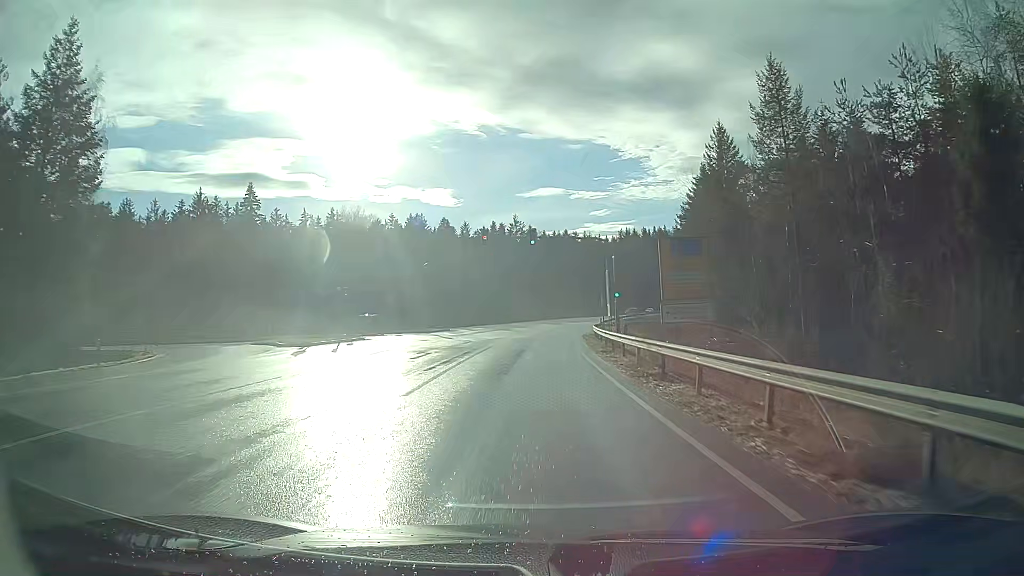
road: secondary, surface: asphalt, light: Day
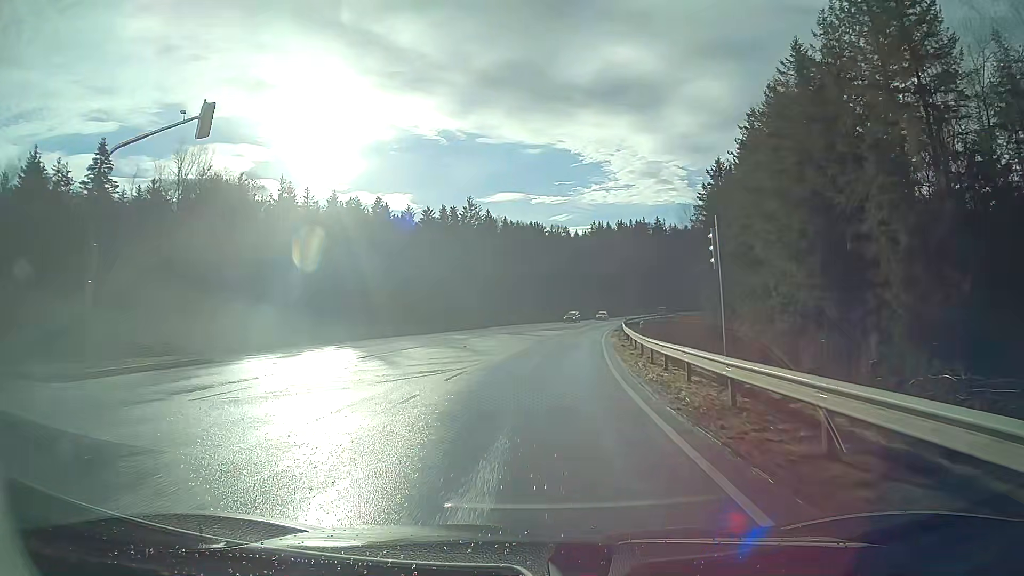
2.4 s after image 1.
(+1.1, +42.9) m; +3°
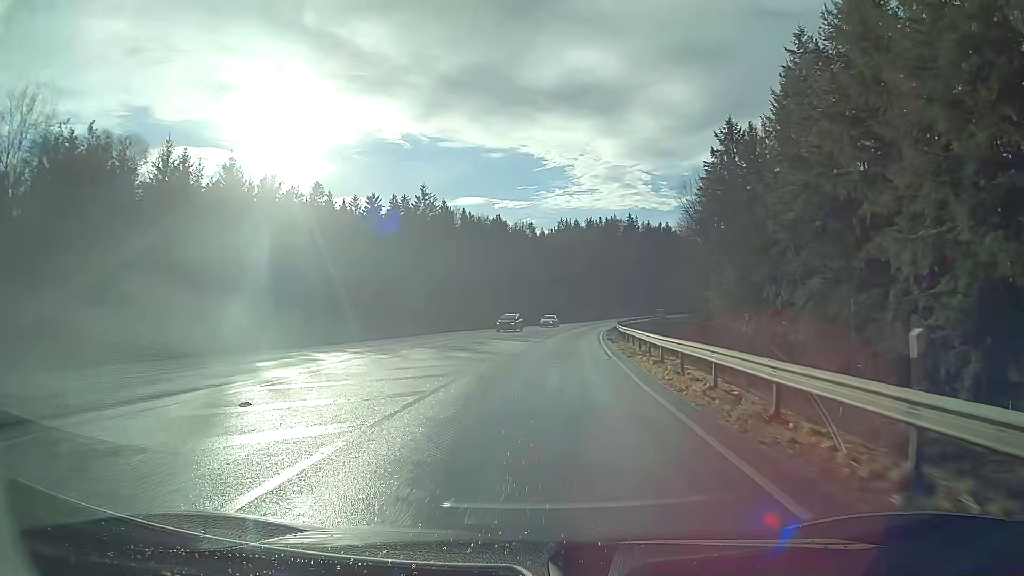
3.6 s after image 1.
(+0.5, +21.5) m; +3°
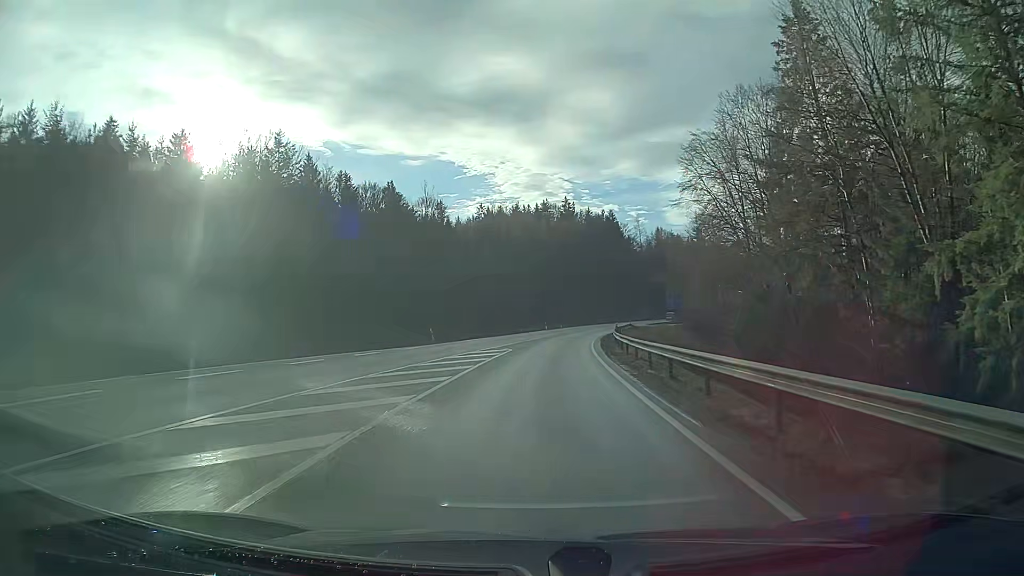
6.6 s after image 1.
(+3.2, +53.4) m; +6°
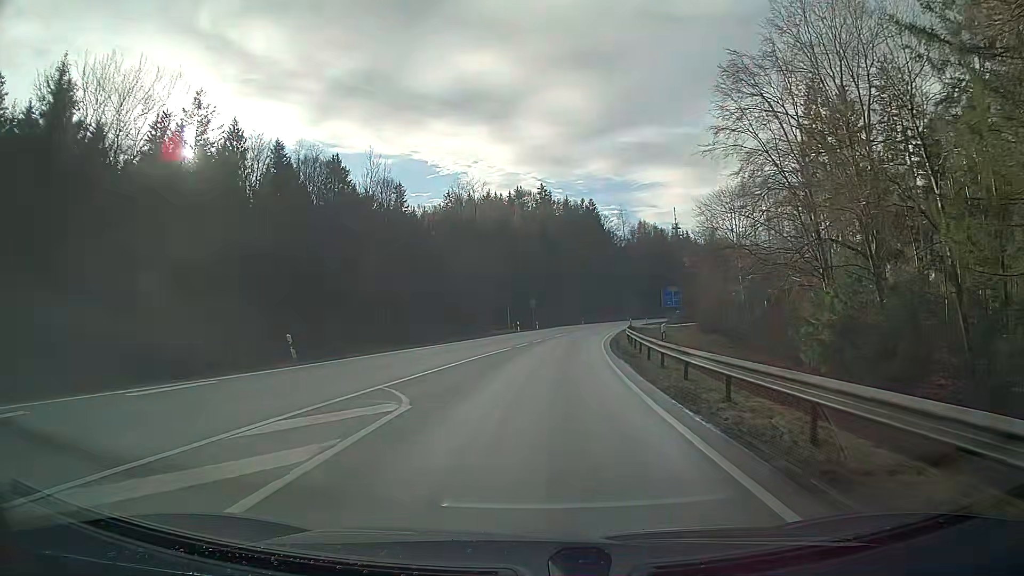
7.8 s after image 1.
(+0.4, +21.5) m; +2°
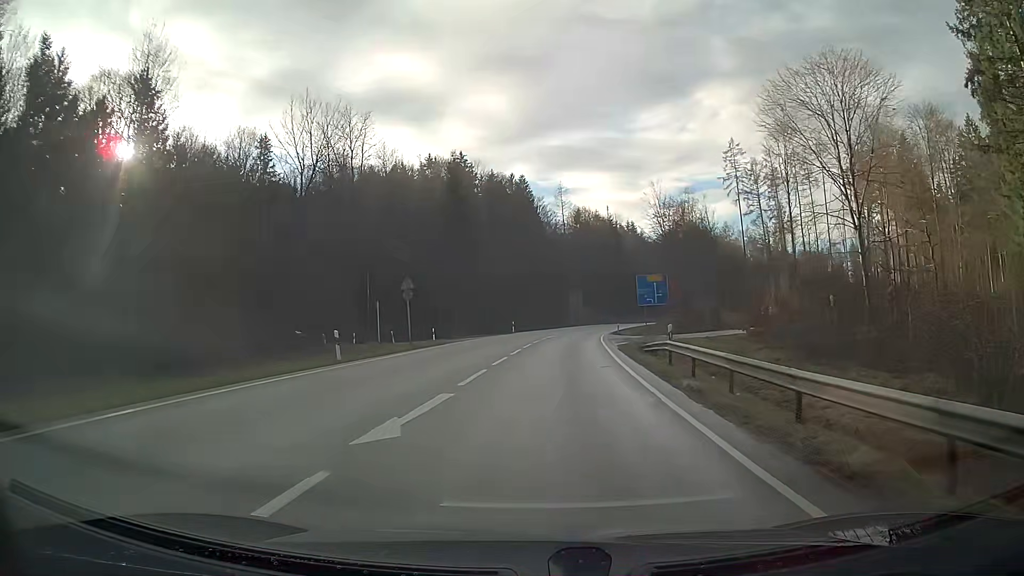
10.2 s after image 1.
(+2.4, +42.8) m; +7°
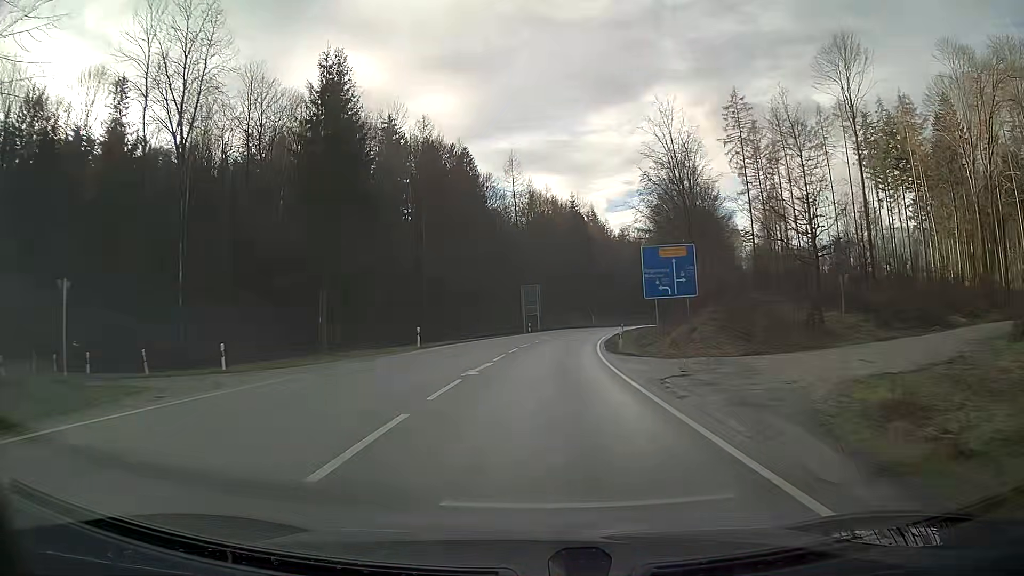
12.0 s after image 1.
(+1.2, +32.1) m; +4°
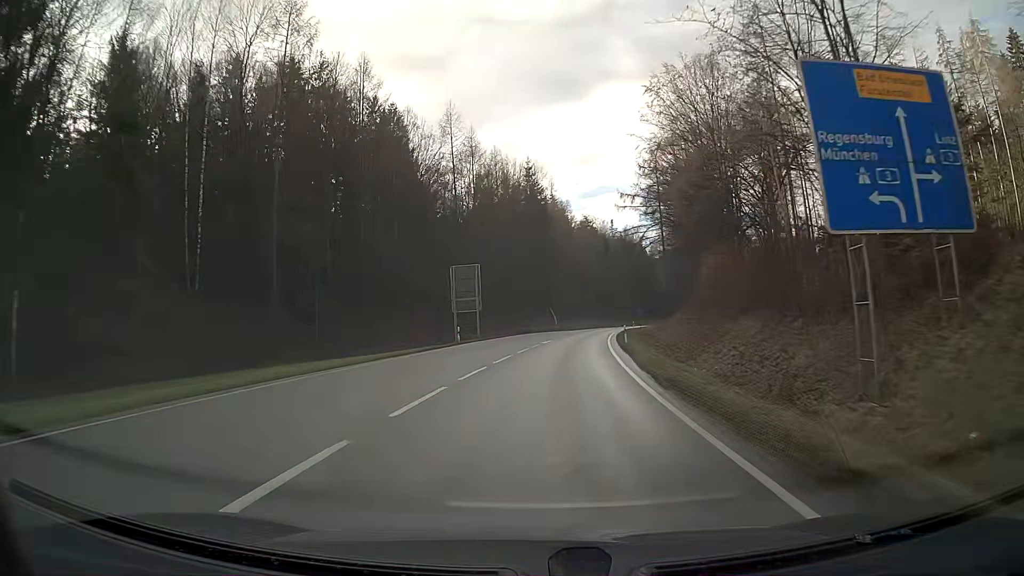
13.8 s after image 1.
(+1.1, +32.2) m; +4°
